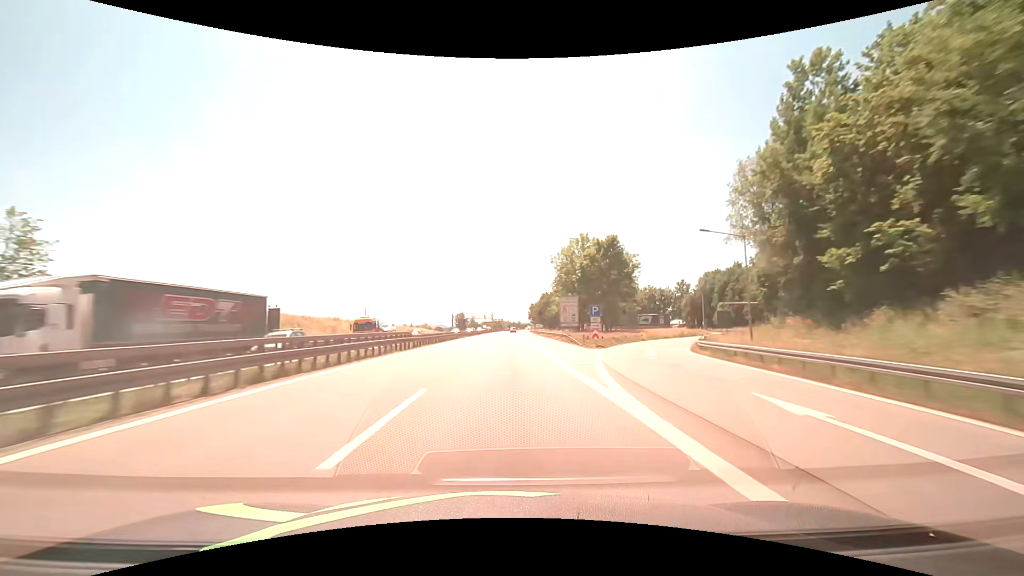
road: motorway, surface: asphalt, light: Day
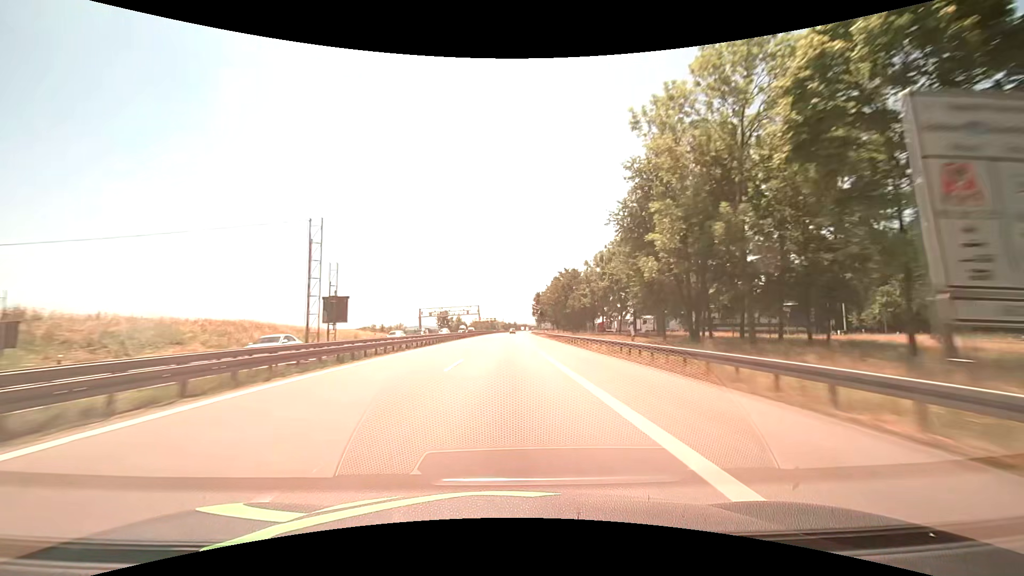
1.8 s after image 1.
(+1.4, +61.1) m; +2°
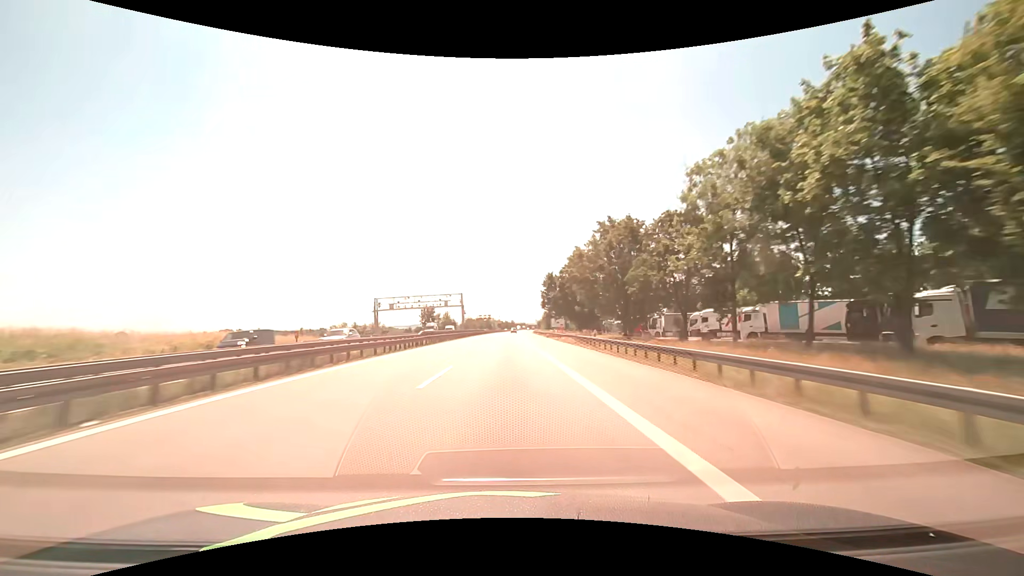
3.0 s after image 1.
(0.0, +40.9) m; 0°
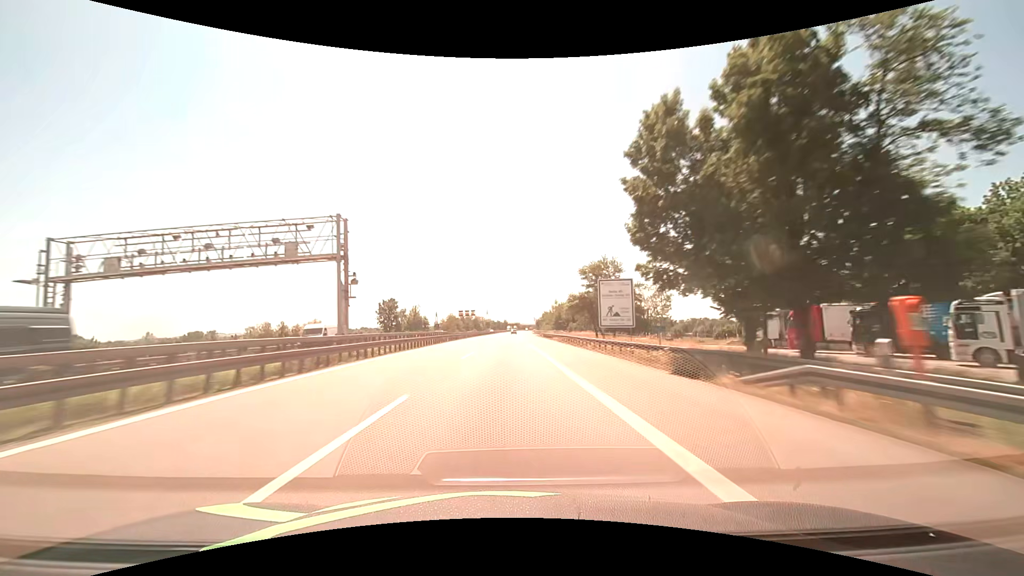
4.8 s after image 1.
(+0.5, +61.6) m; +1°
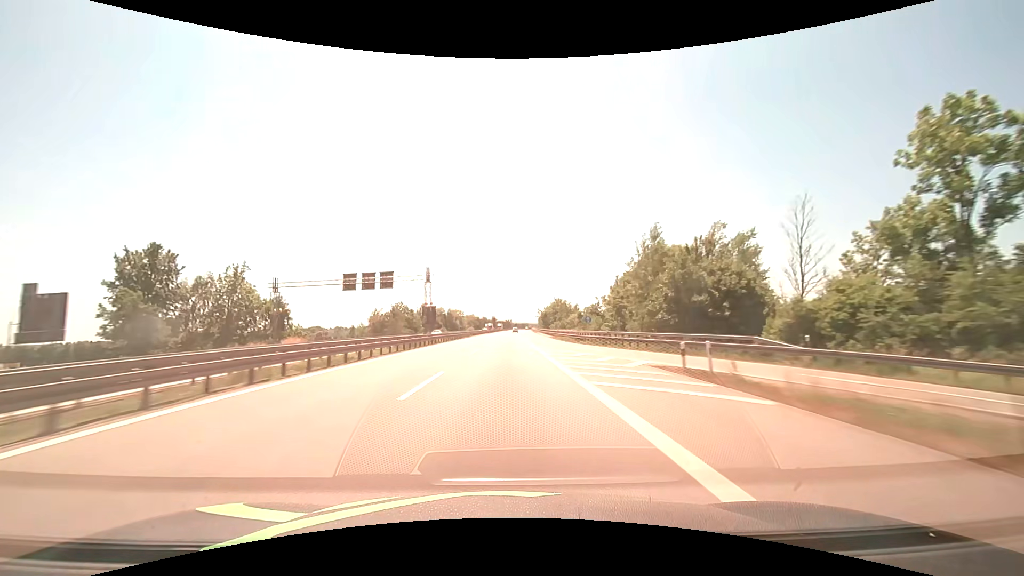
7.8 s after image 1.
(+1.0, +102.9) m; +1°
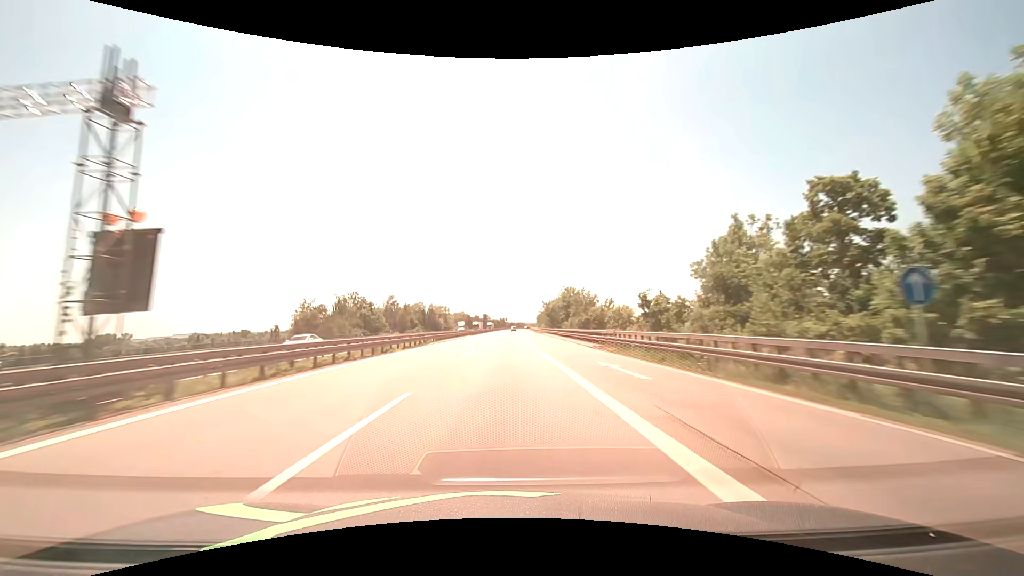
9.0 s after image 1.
(+0.2, +41.2) m; +1°
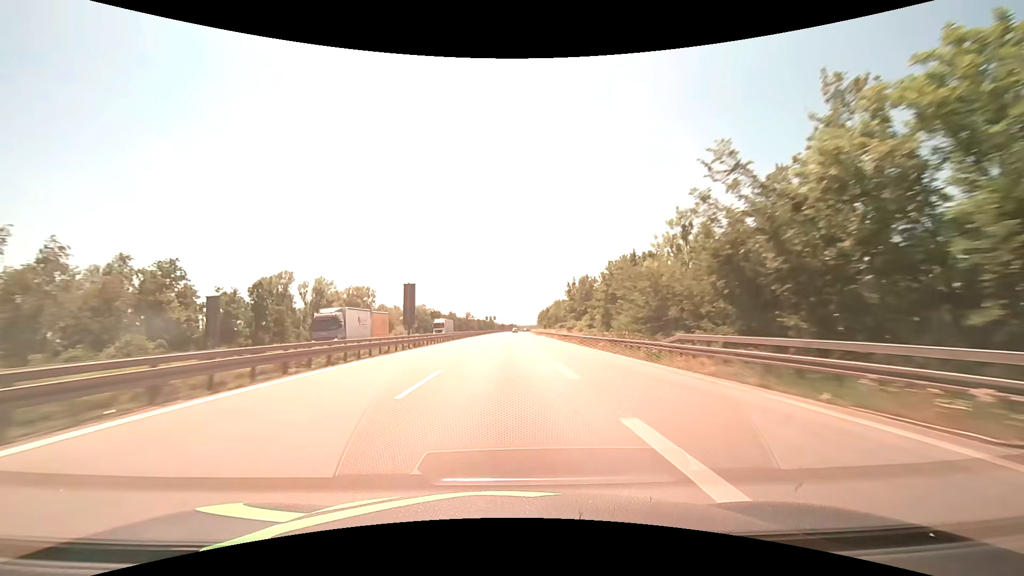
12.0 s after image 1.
(+0.8, +103.1) m; +1°
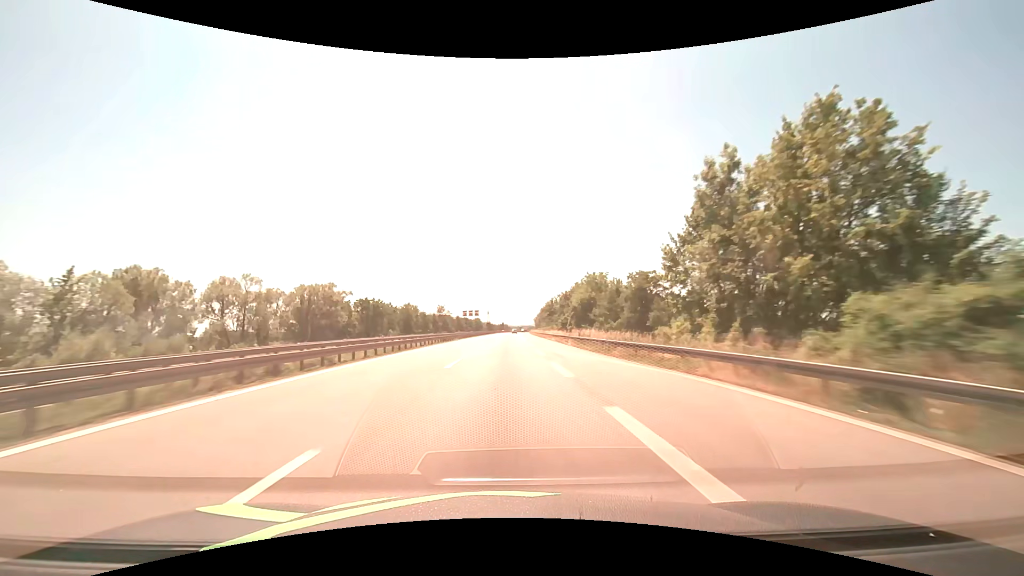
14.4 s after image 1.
(+0.7, +82.4) m; +1°
(0, +10) (0, +20) (0, +30) (0, +40) (0, +50) (0, +60) (+1, +70) (+1, +80) (+1, +90) (+1, +100) m
